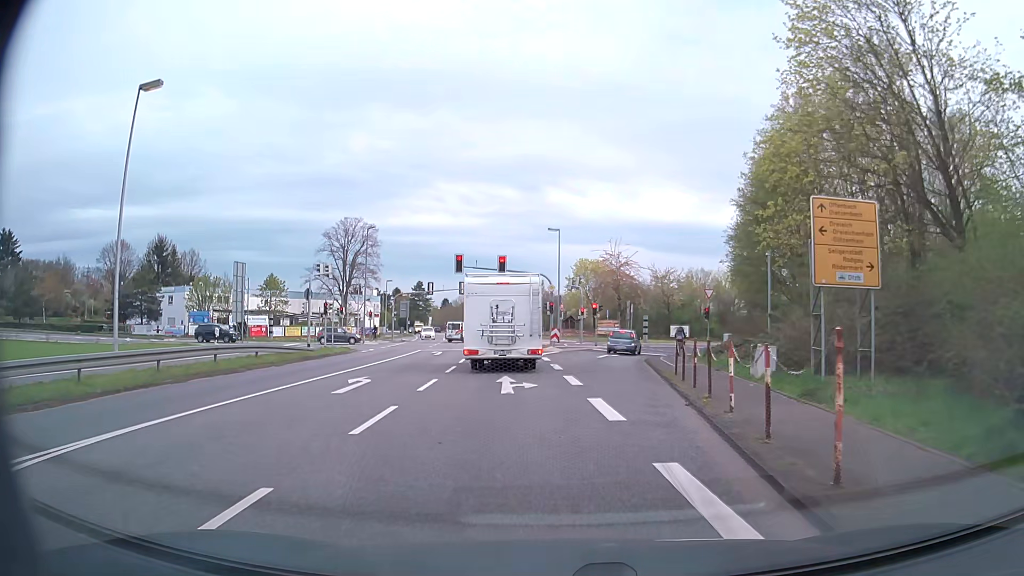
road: secondary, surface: asphalt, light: Day
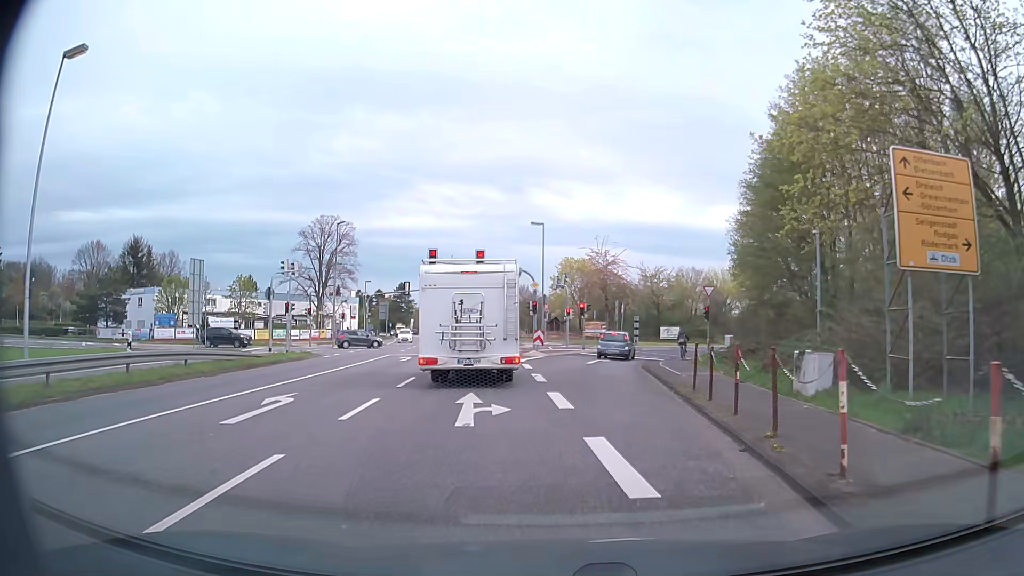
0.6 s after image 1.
(0.0, +4.4) m; +1°
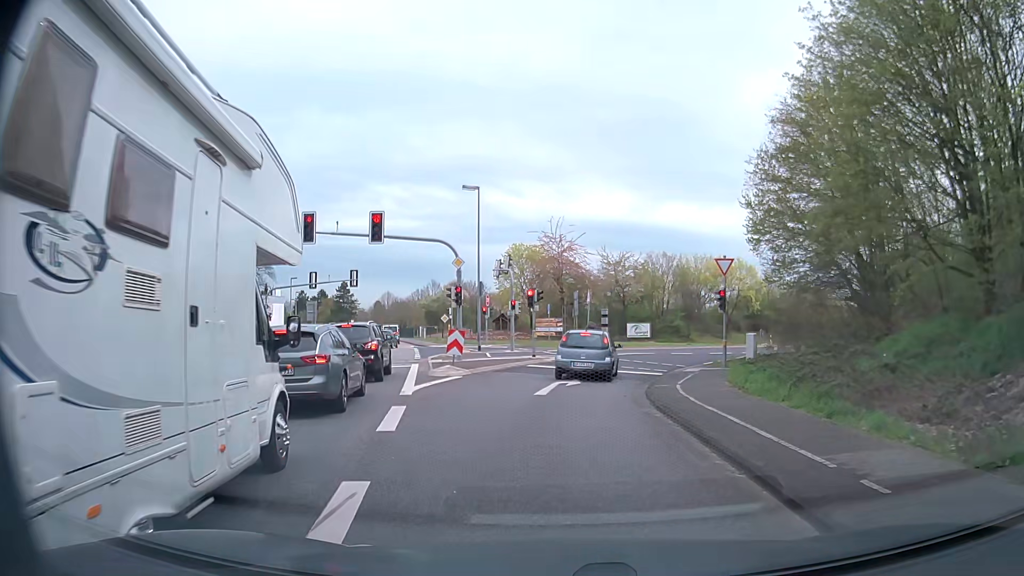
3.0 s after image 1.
(+0.8, +14.3) m; +4°
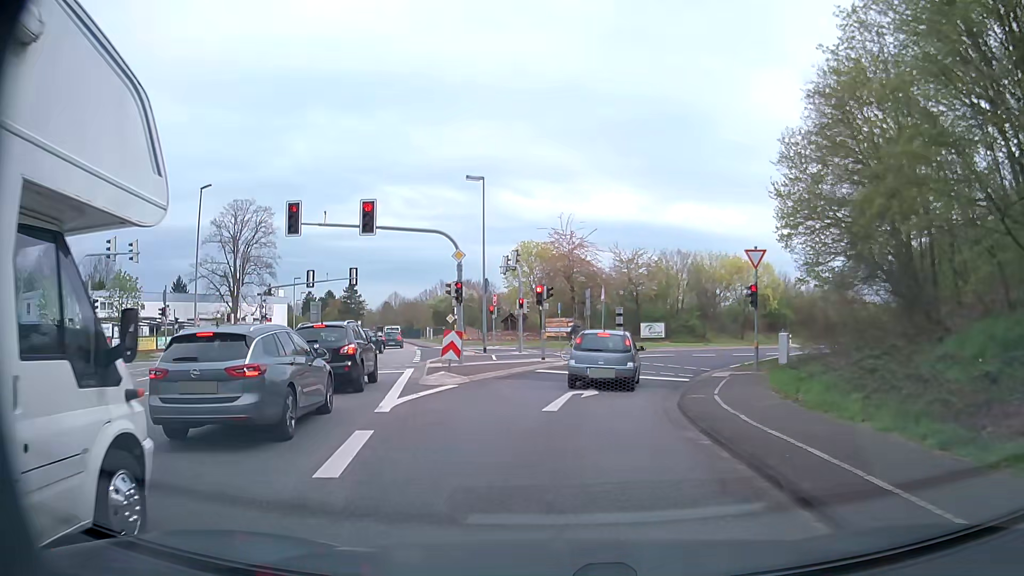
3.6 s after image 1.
(0.0, +2.9) m; -1°
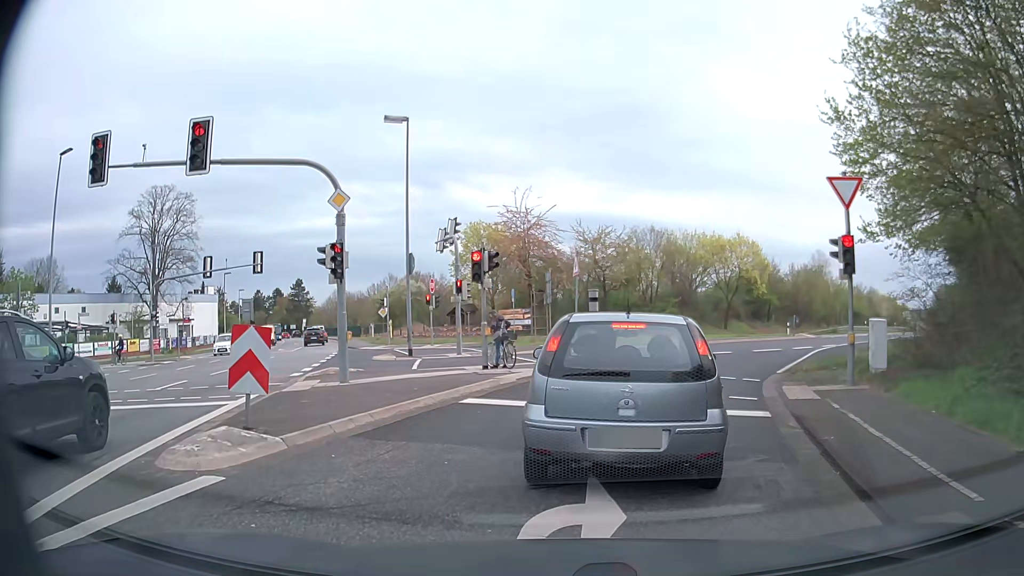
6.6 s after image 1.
(0.0, +10.5) m; +4°
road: secondary_link
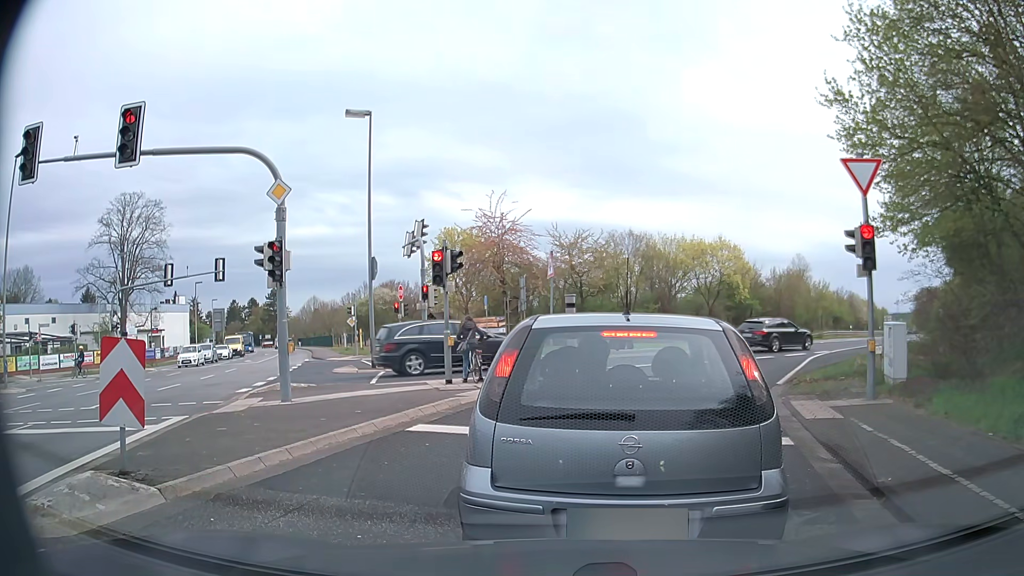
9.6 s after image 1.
(0.0, +2.1) m; +1°
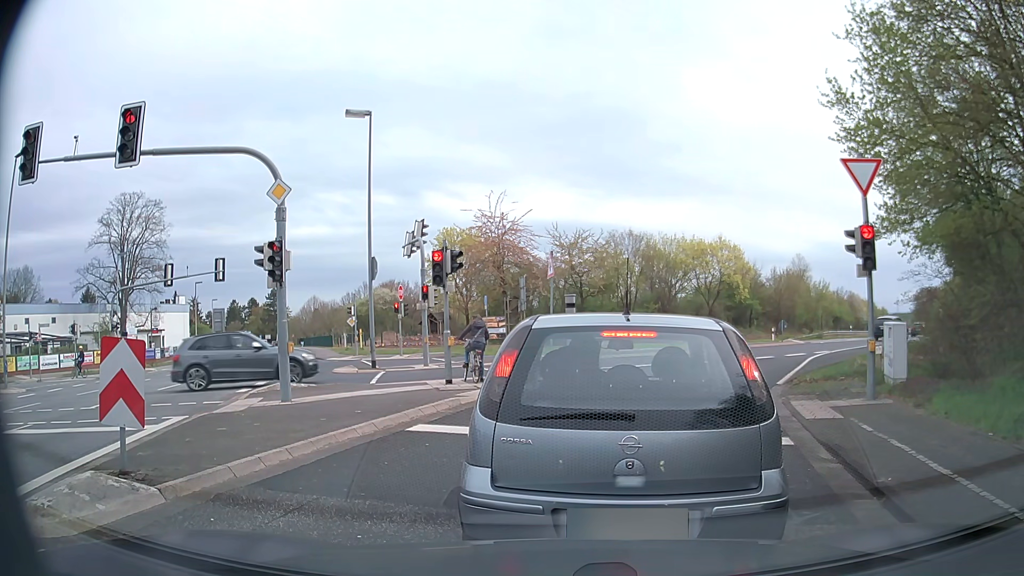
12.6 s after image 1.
(0.0, 0.0) m; 0°
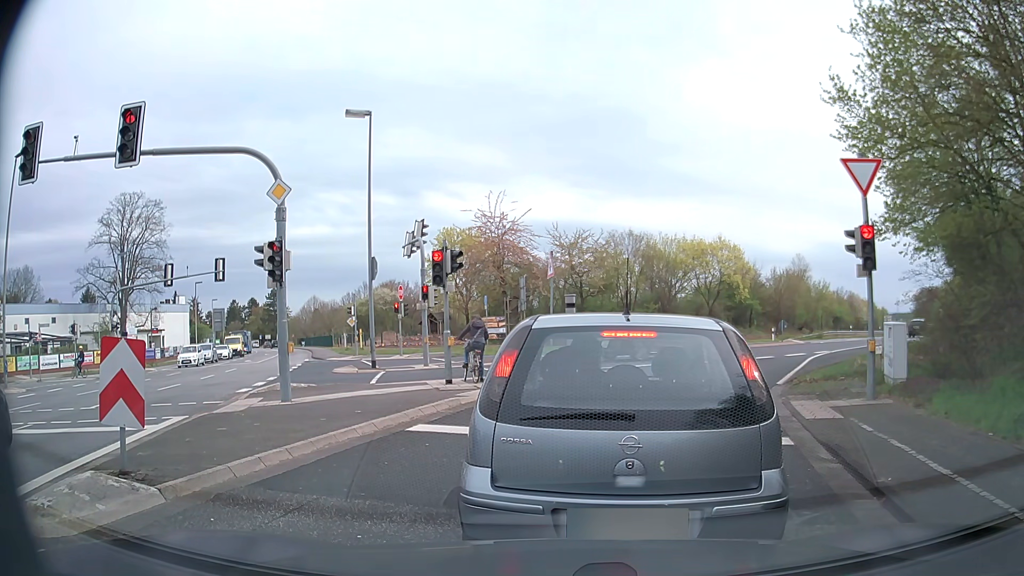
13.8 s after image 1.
(0.0, 0.0) m; 0°
